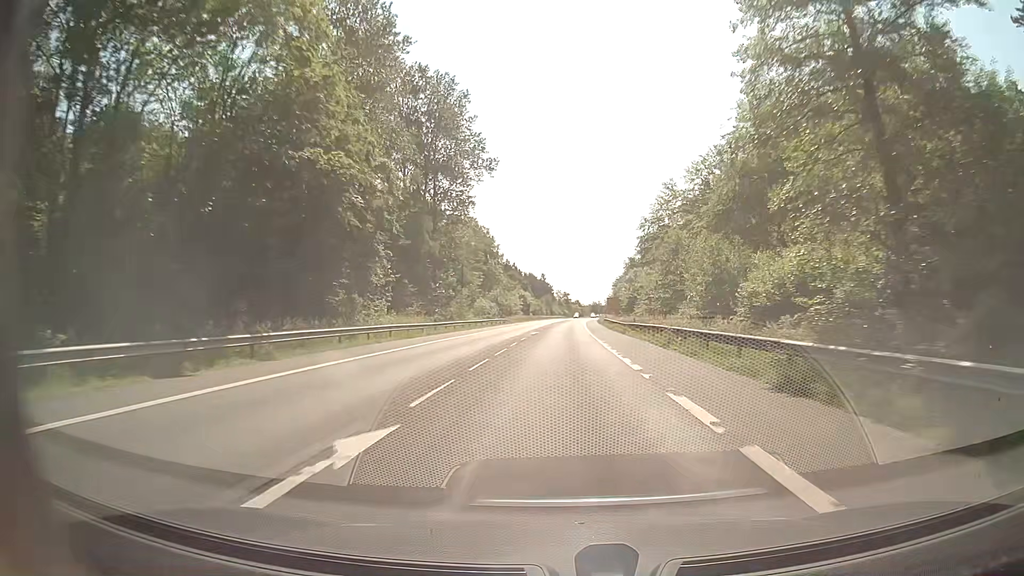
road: secondary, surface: asphalt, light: Day
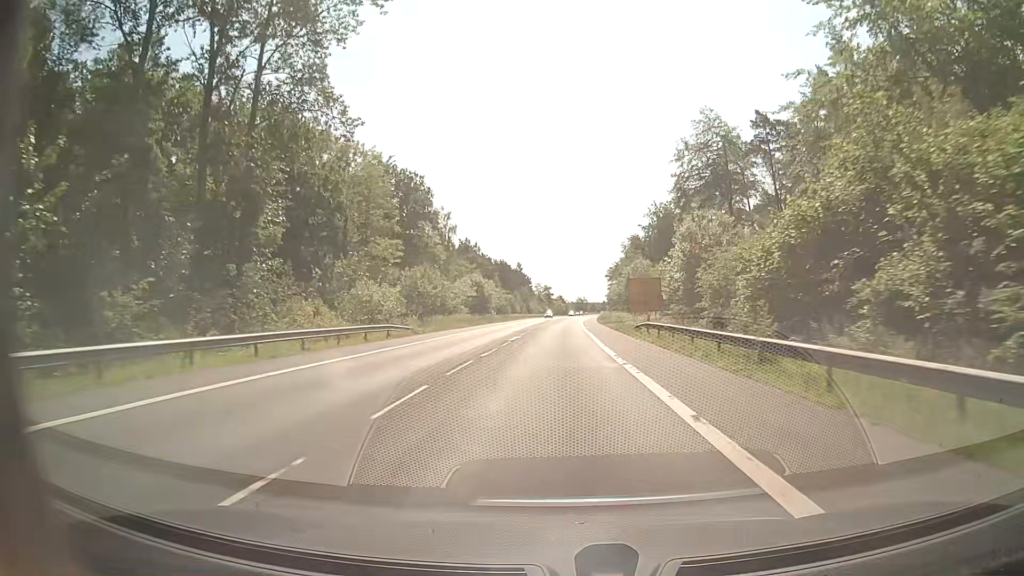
(+0.7, +54.9) m; +2°
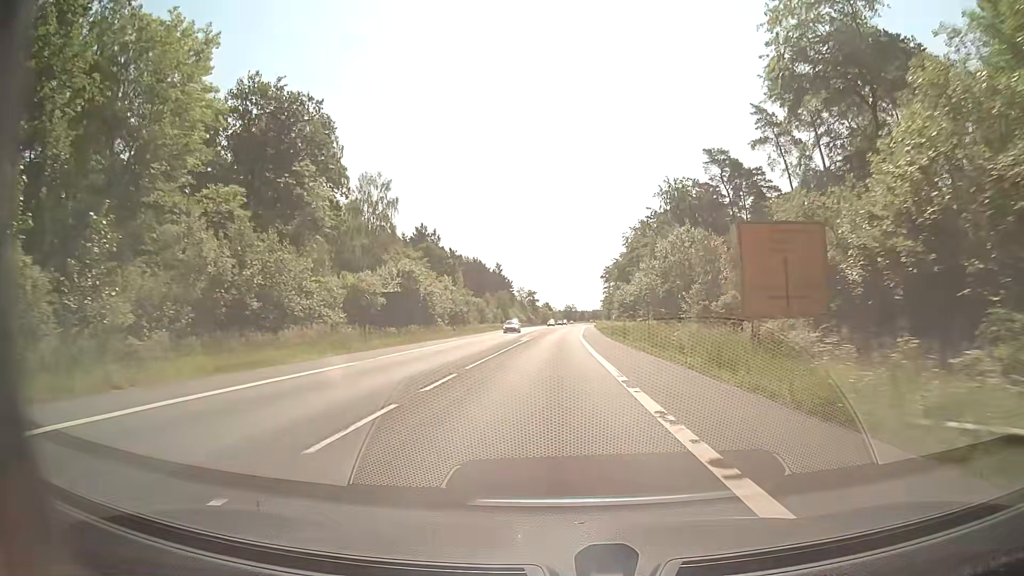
(+0.1, +37.3) m; +1°
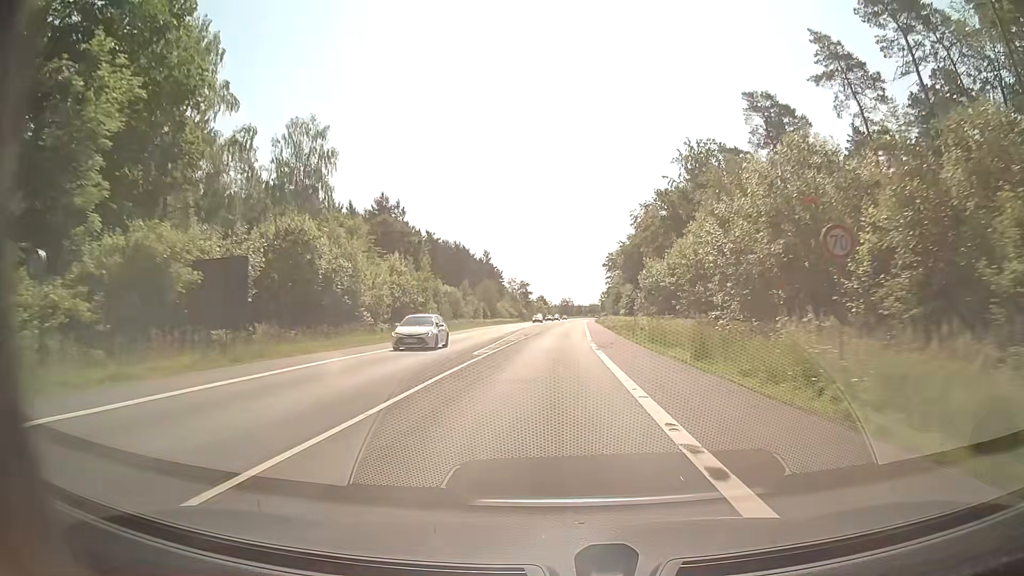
(0.0, +24.4) m; 0°
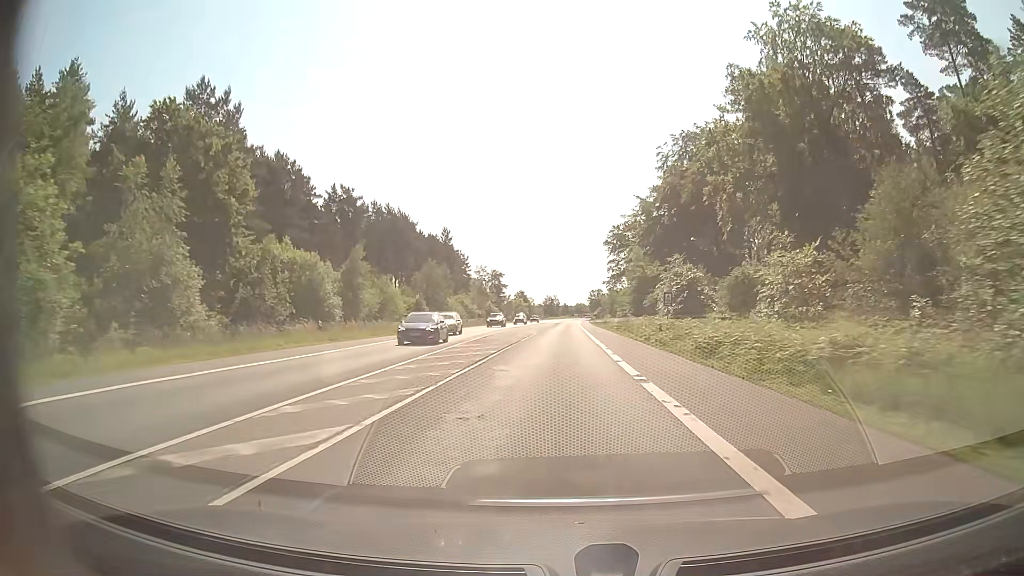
(+0.7, +48.2) m; +2°
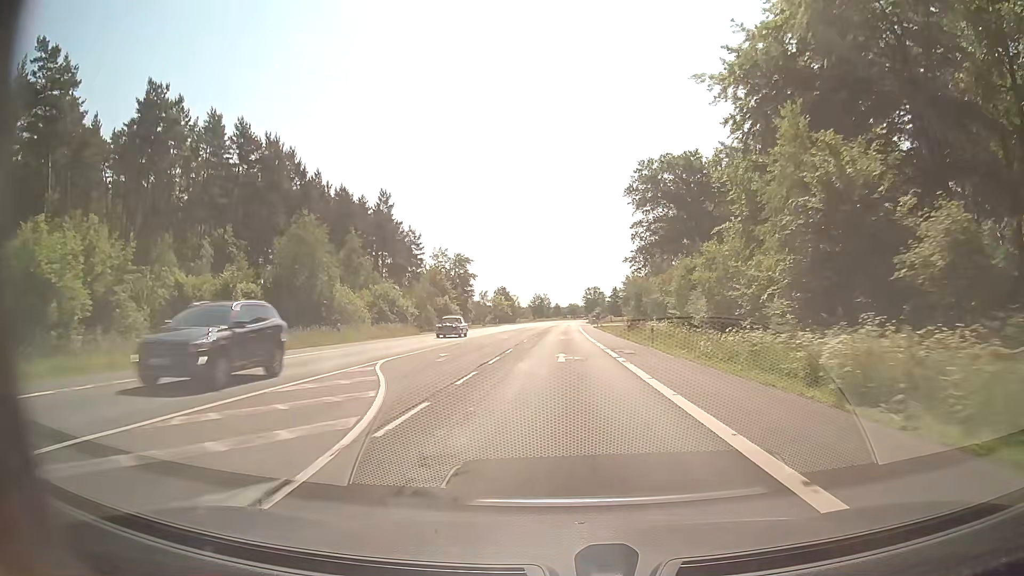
(+0.3, +46.6) m; 0°
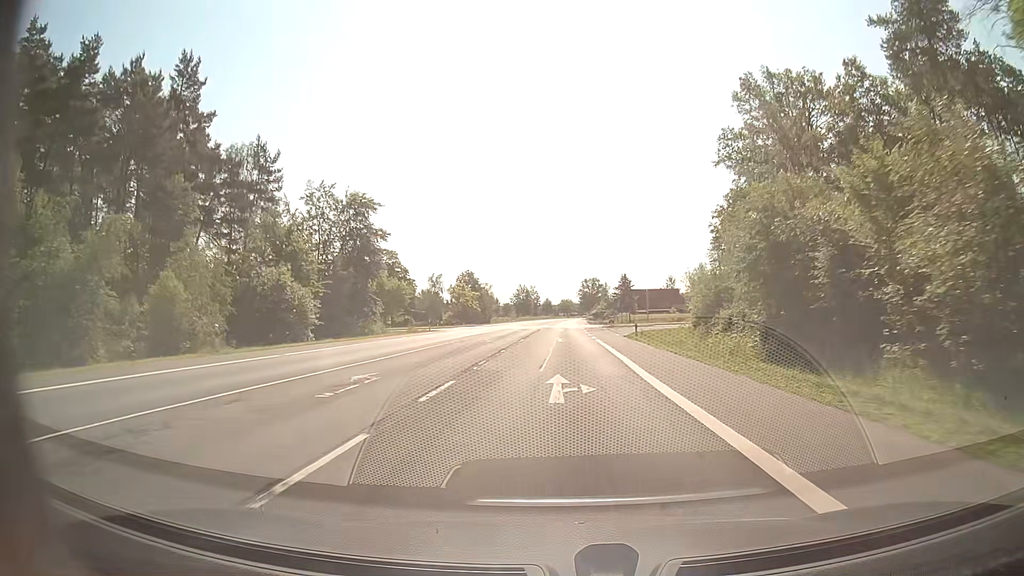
(+0.5, +57.1) m; +1°
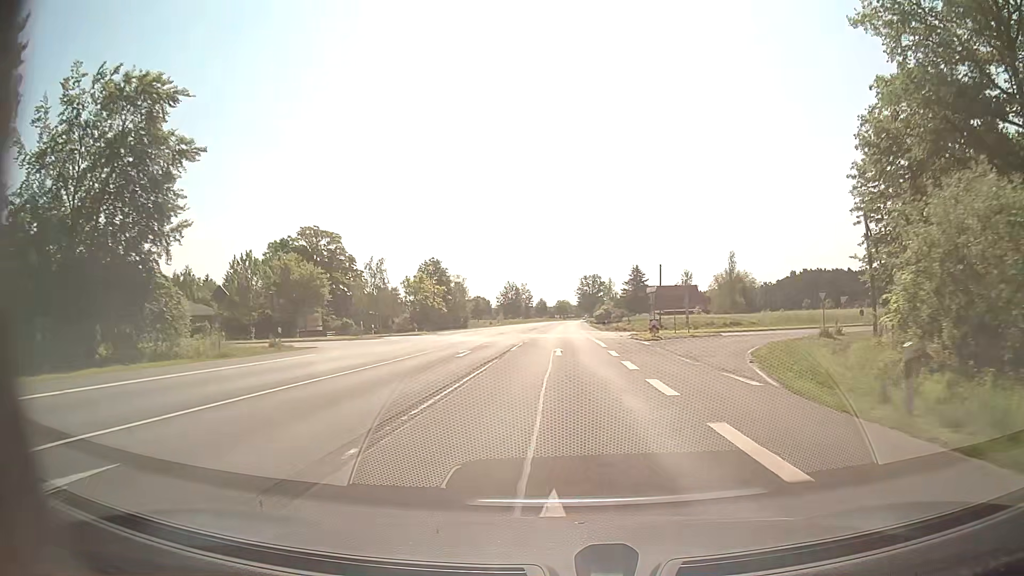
(0.0, +34.0) m; 0°
(0, +10) (0, +20) (0, +30) (0, +40) (0, +50) (0, +60) (0, +70) (0, +80) (+1, +90) (+1, +100) m
